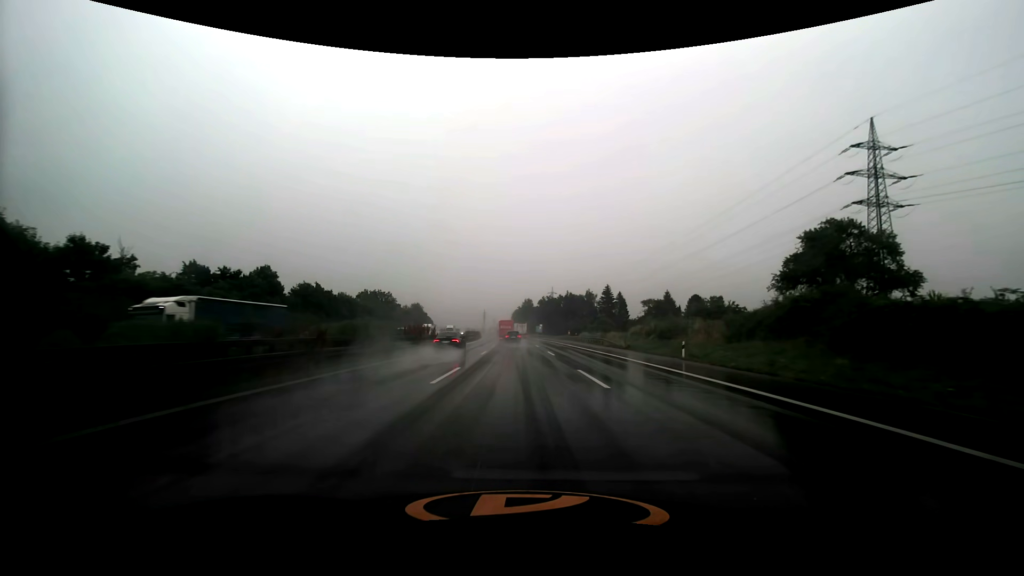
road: motorway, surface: asphalt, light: Day
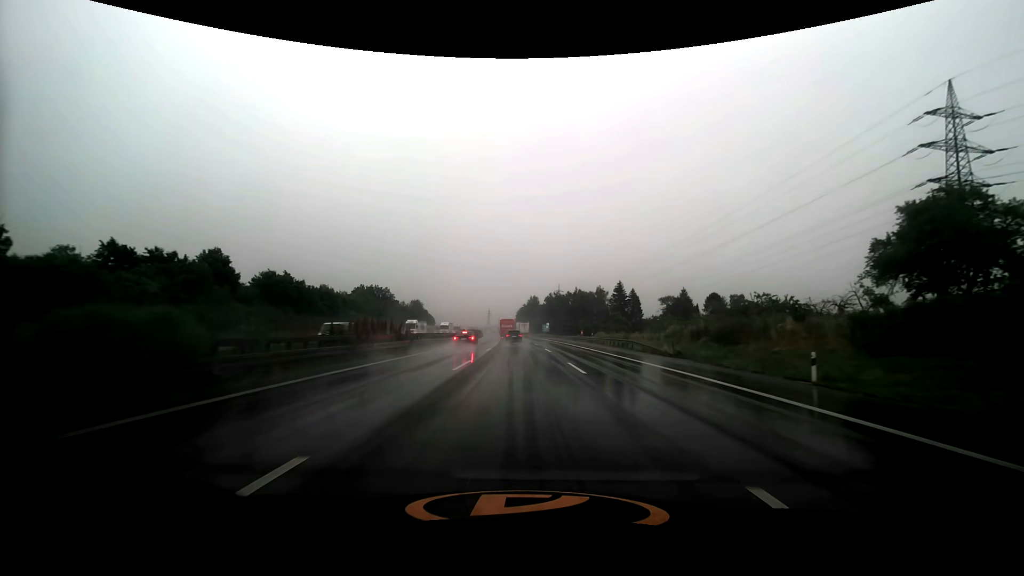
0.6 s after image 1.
(-0.1, +13.8) m; -1°
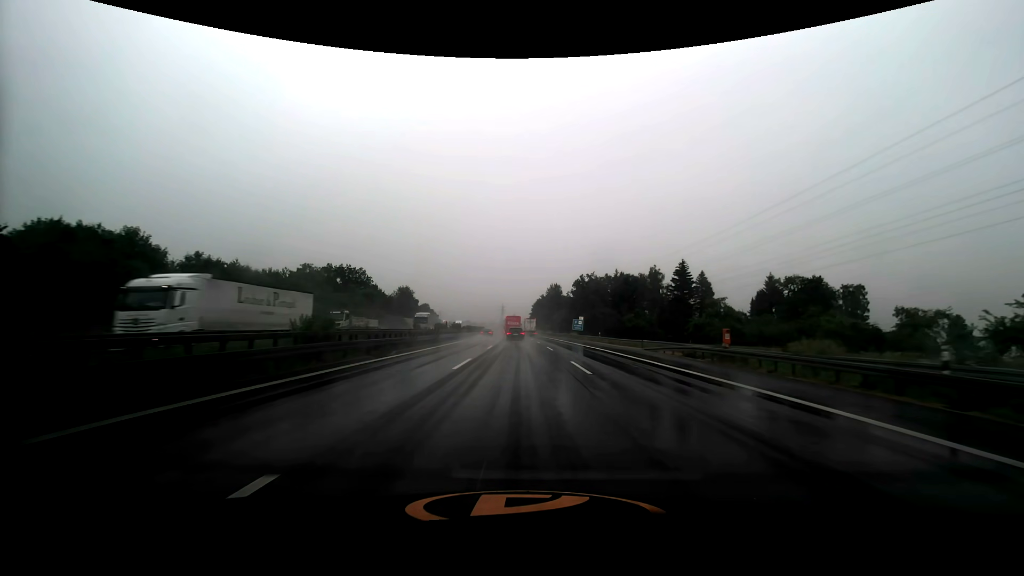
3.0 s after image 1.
(-1.0, +55.1) m; -2°
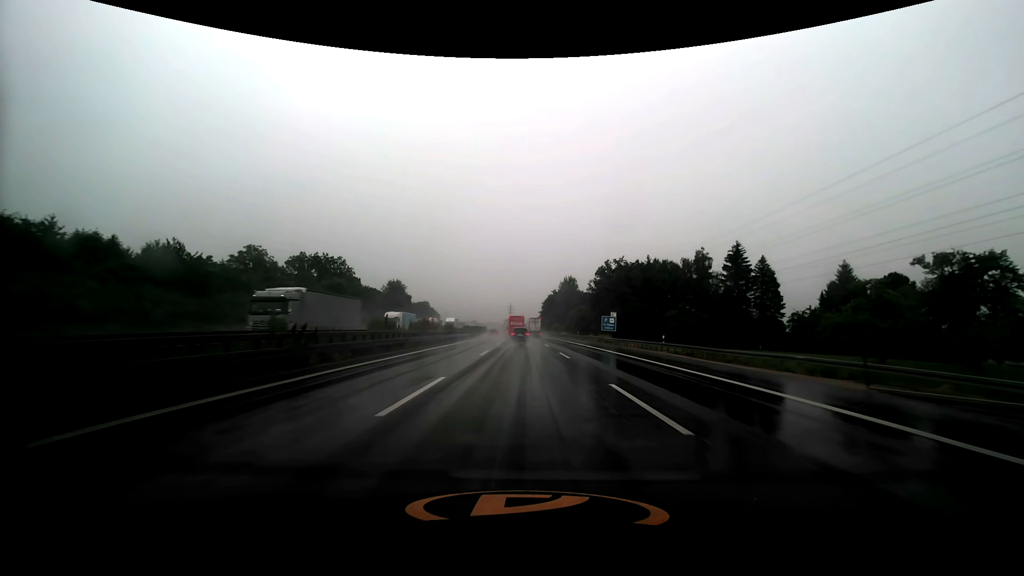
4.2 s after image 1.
(-0.2, +27.0) m; -1°
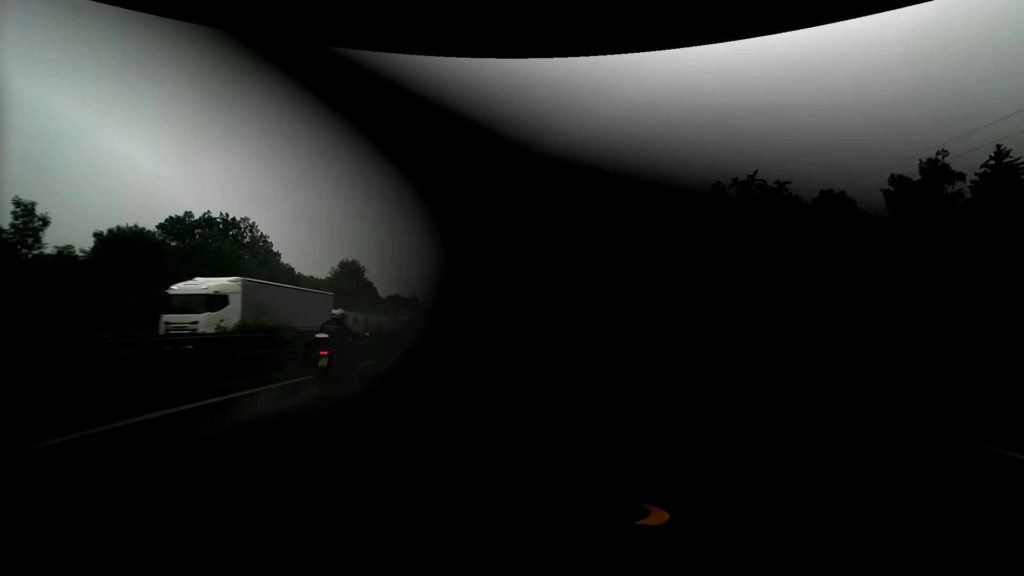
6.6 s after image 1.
(-0.5, +52.4) m; -1°
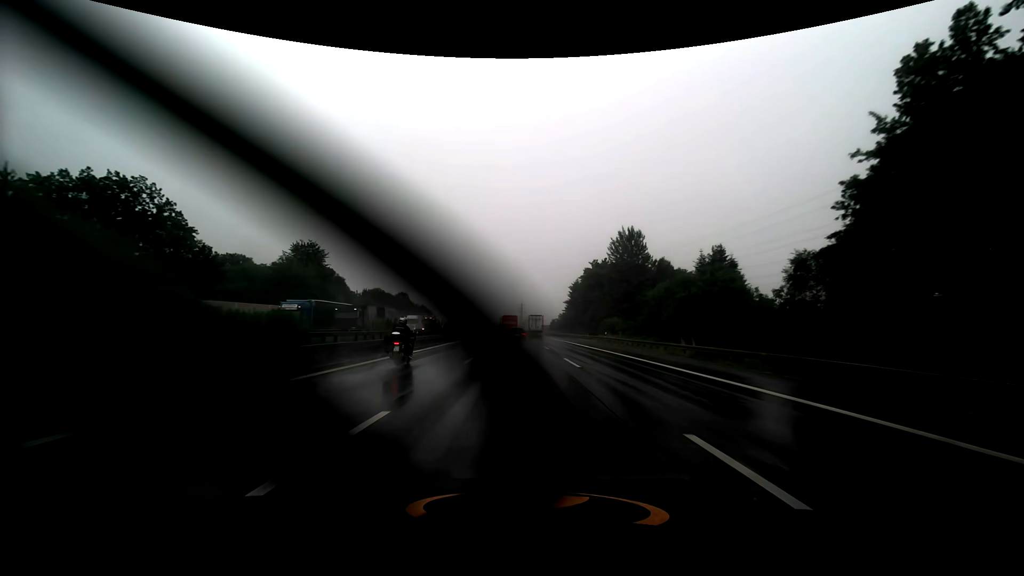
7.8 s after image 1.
(-0.1, +25.9) m; 0°
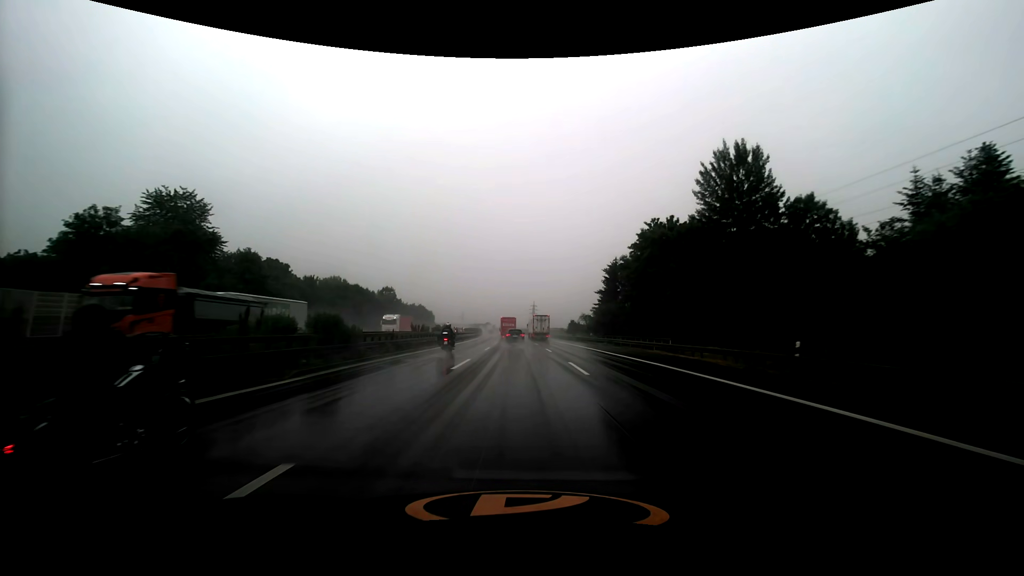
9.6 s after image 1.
(-0.5, +39.0) m; -1°
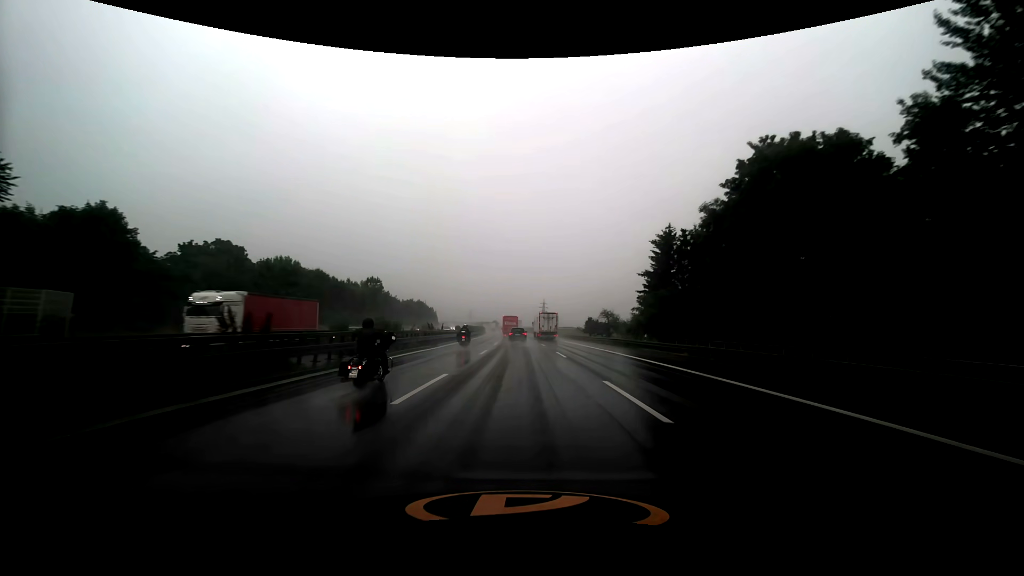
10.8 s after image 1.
(-0.3, +26.4) m; -1°
(0, +10) (0, +20) (0, +30) (0, +40) (-1, +50) (-1, +60) (-1, +70) (-2, +80) (-2, +90) (-2, +100) m
